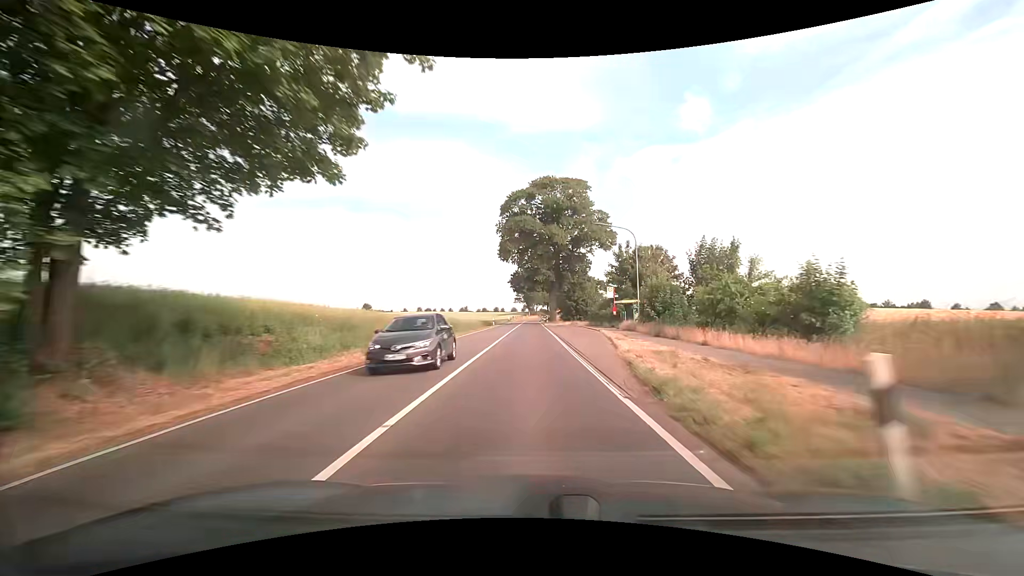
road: secondary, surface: asphalt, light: Day
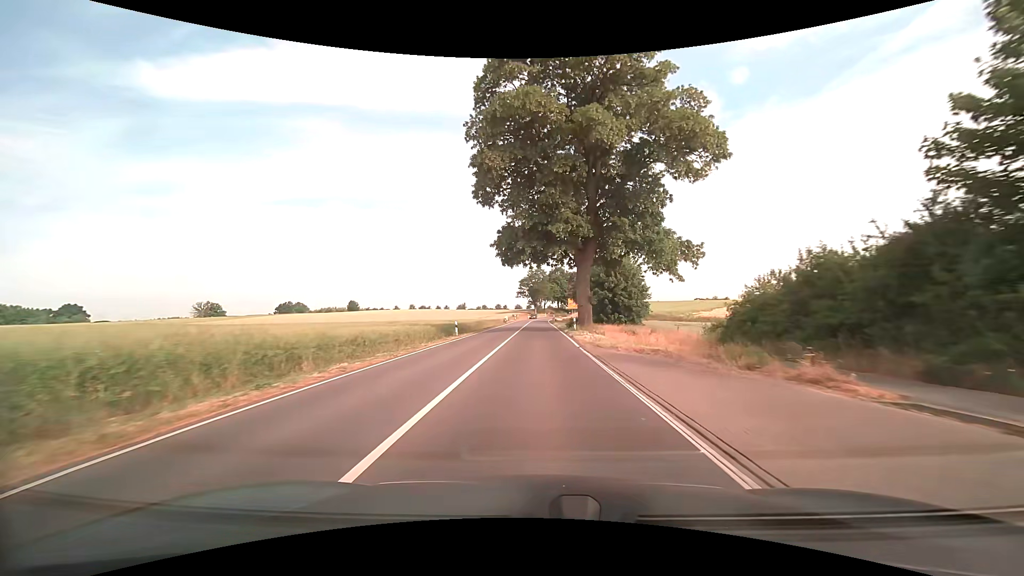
(-0.4, +42.6) m; -1°
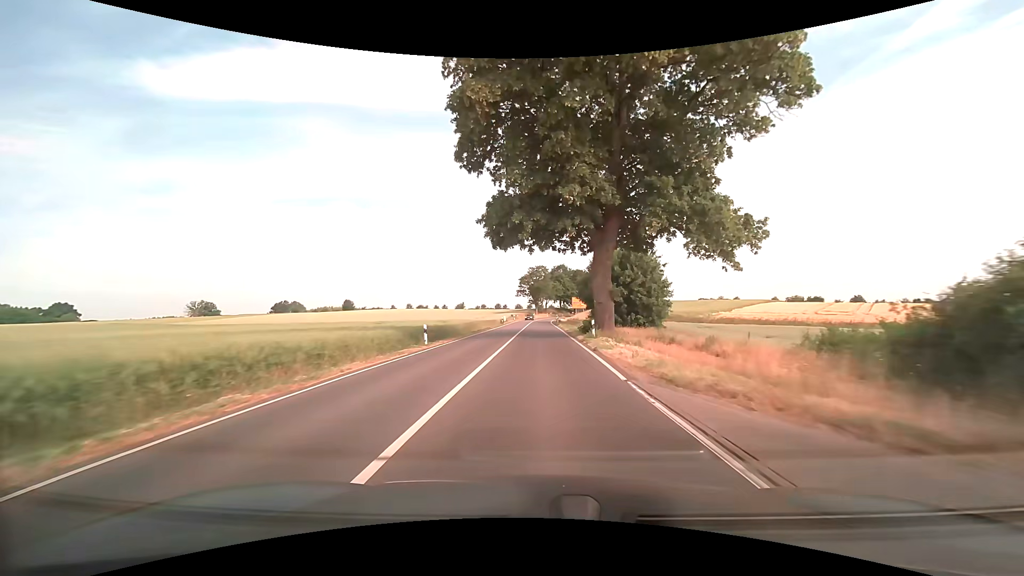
(0.0, +10.4) m; 0°
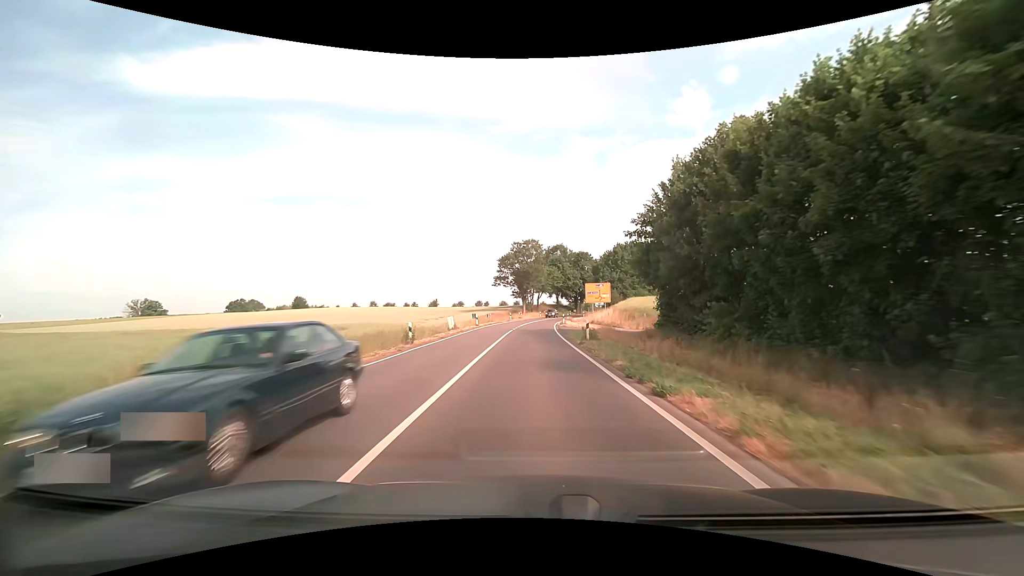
(+0.4, +51.9) m; +1°
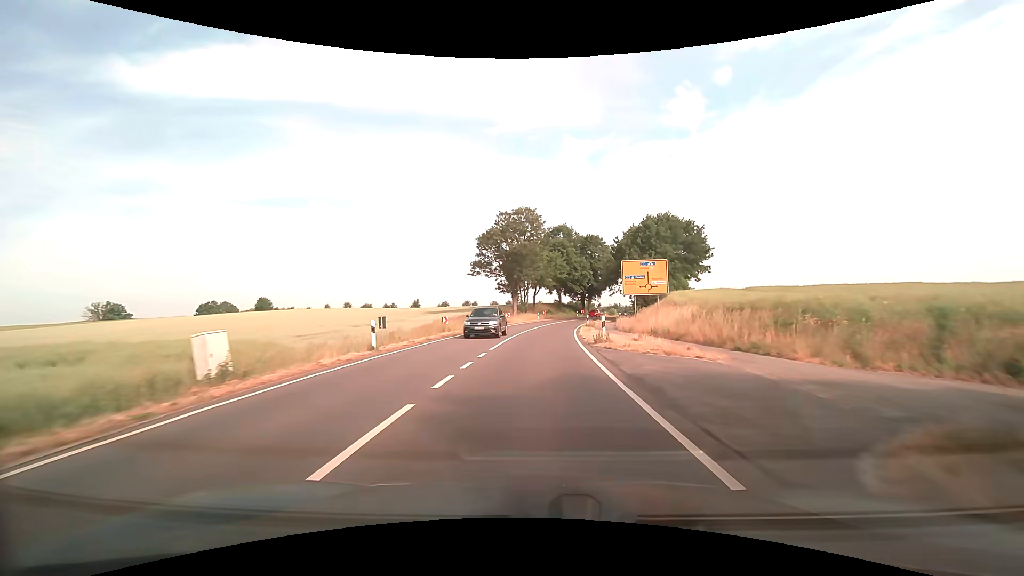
(0.0, +31.0) m; 0°
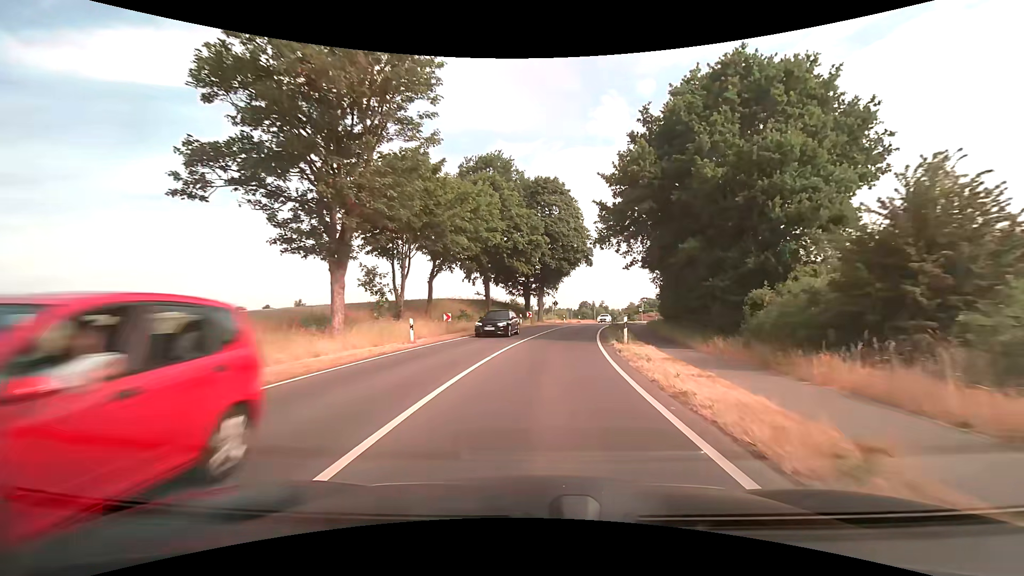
(+2.5, +47.6) m; +8°
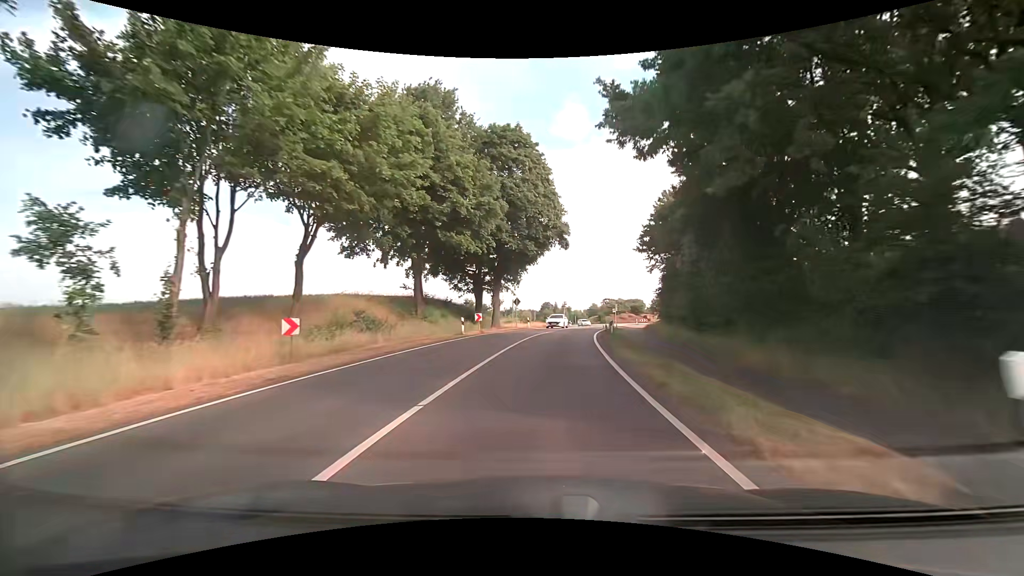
(+0.6, +16.7) m; +5°
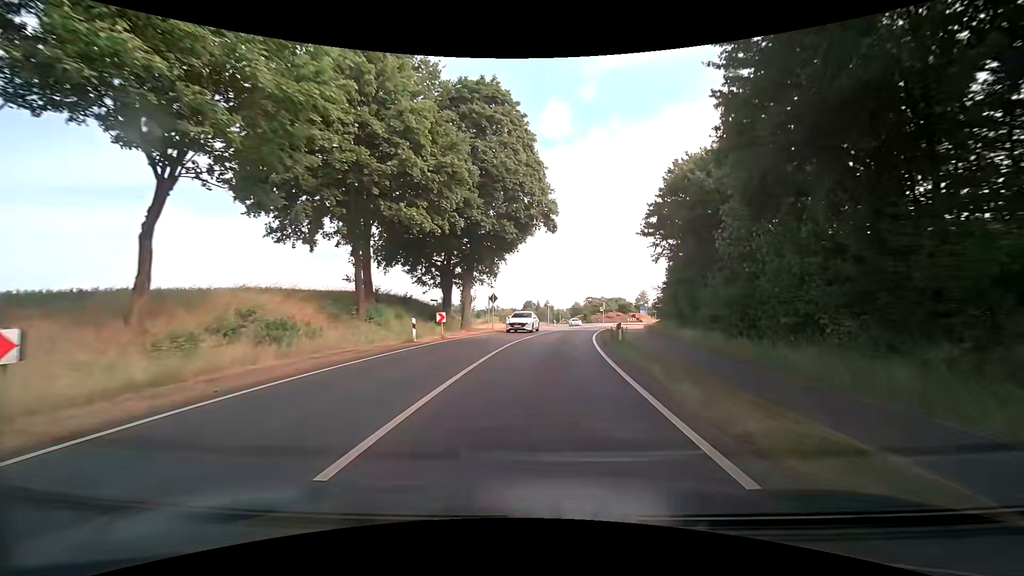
(+0.1, +7.9) m; +2°
(0, +10) (+1, +20) (+2, +30) (+4, +40) (+6, +50) (+8, +59) (+10, +69) (+13, +79) (+16, +88) (+21, +97) m
